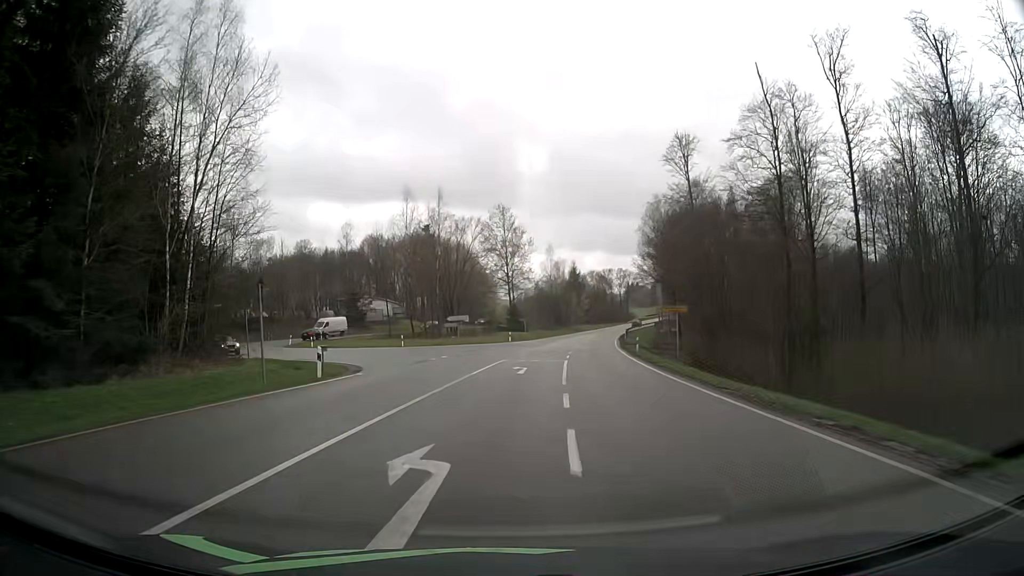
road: secondary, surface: asphalt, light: Day
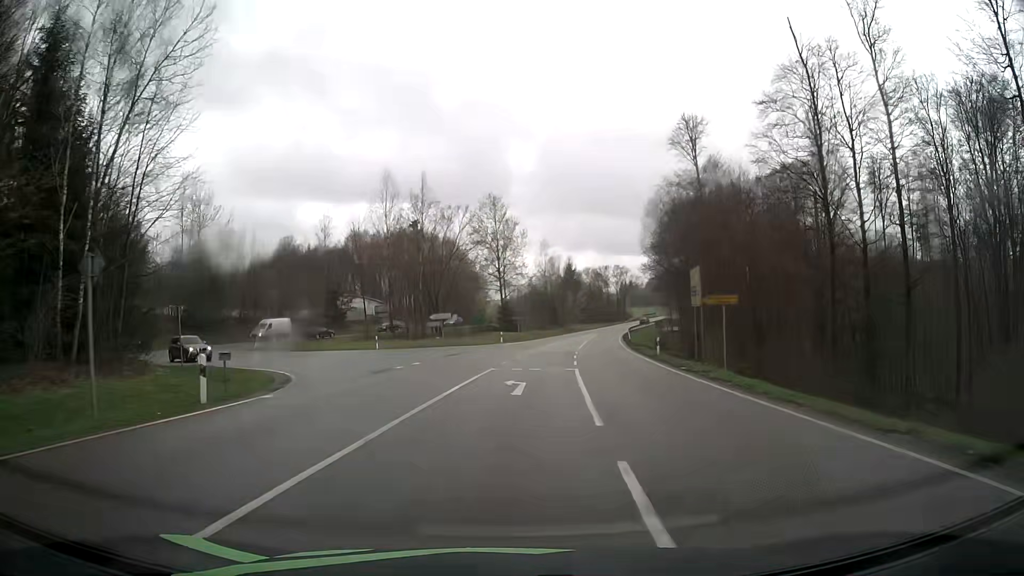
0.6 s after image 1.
(0.0, +8.3) m; 0°
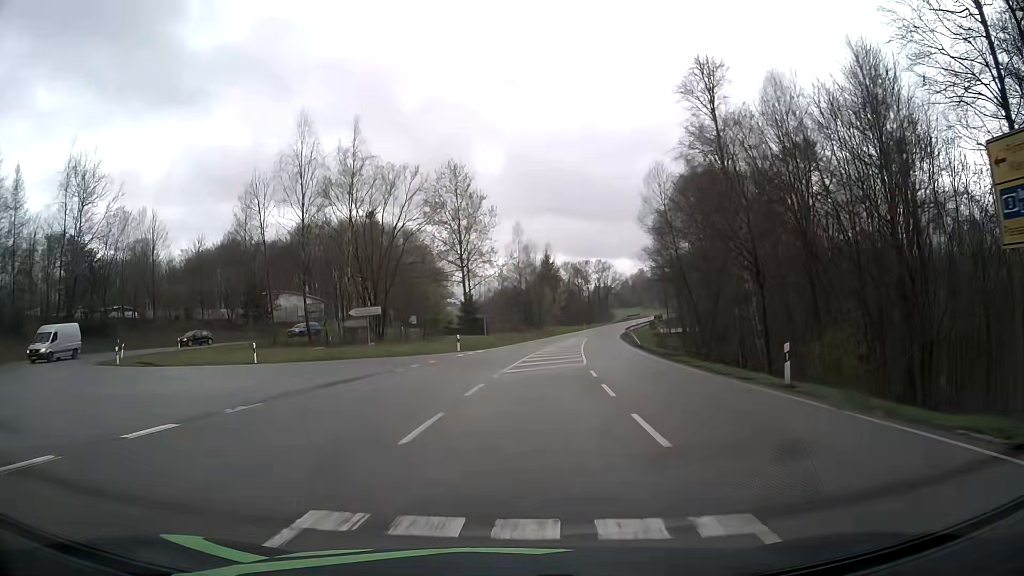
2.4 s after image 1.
(+0.7, +20.3) m; +3°
(-1, +10) (-5, +19) (-13, +25) (-21, +30) (-28, +37) (-30, +47) (-27, +56) (-22, +65) (-17, +74) (-13, +82) m
